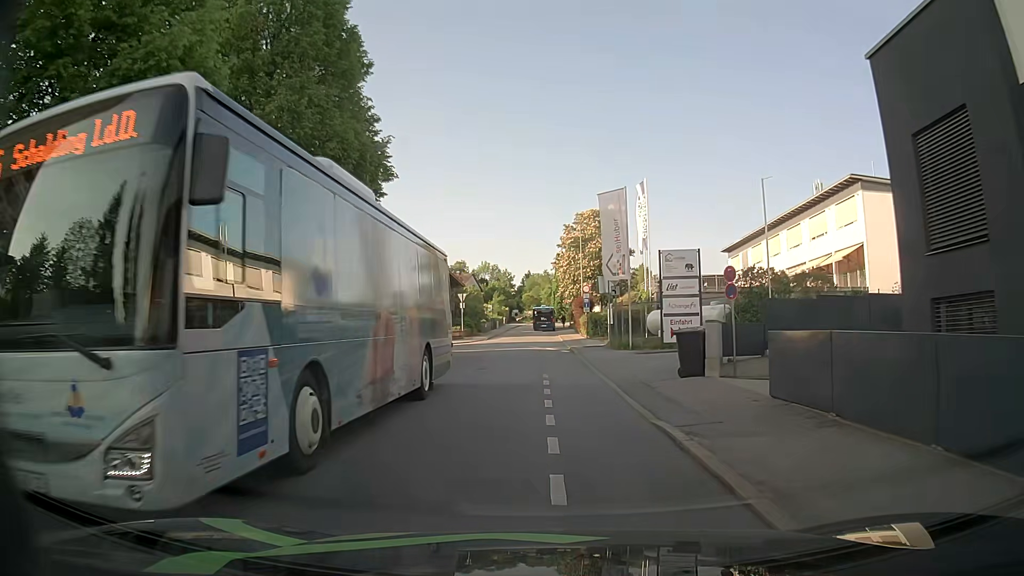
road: residential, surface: asphalt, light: Day
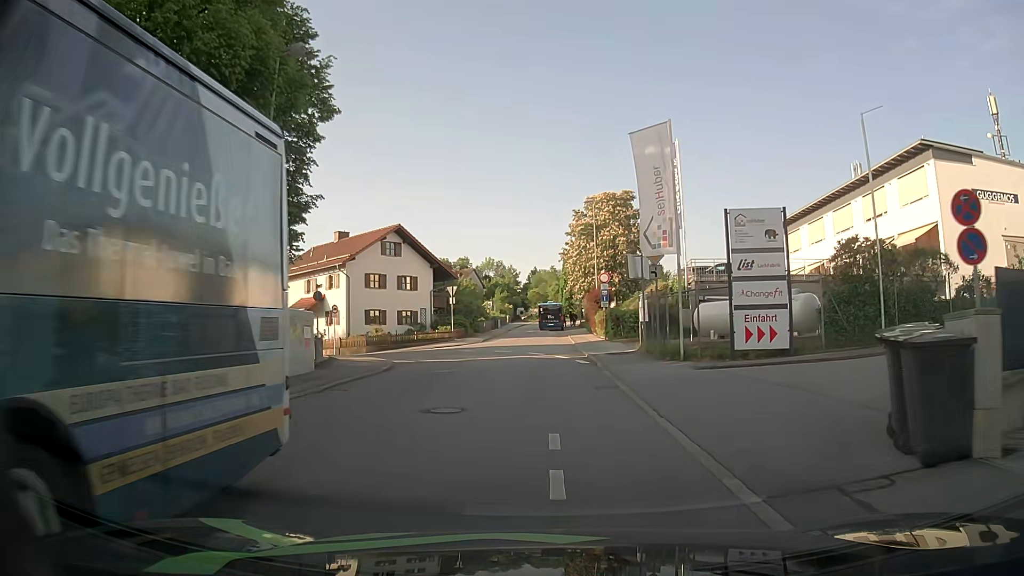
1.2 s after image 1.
(0.0, +9.8) m; 0°
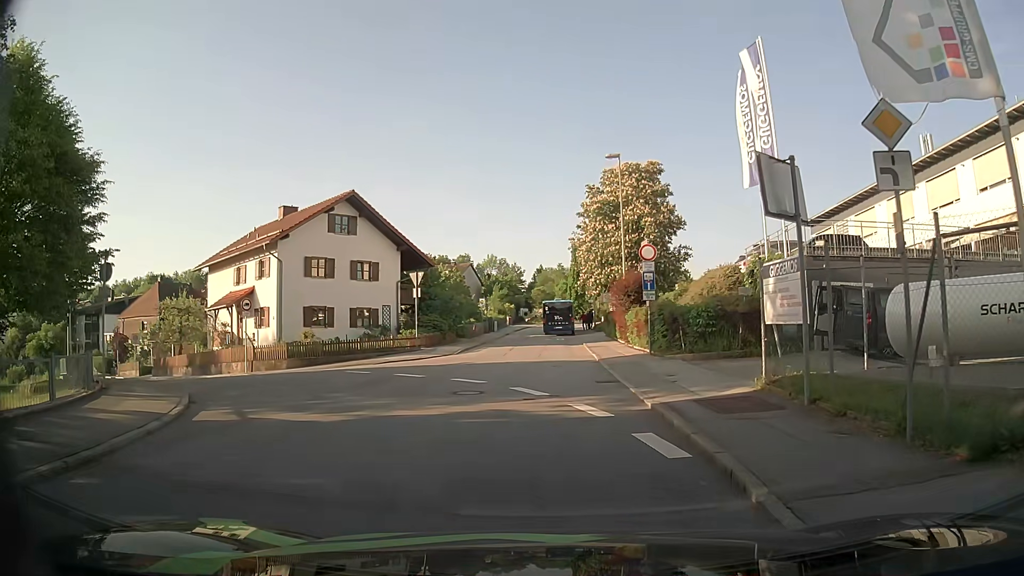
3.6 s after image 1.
(-0.1, +14.3) m; -1°
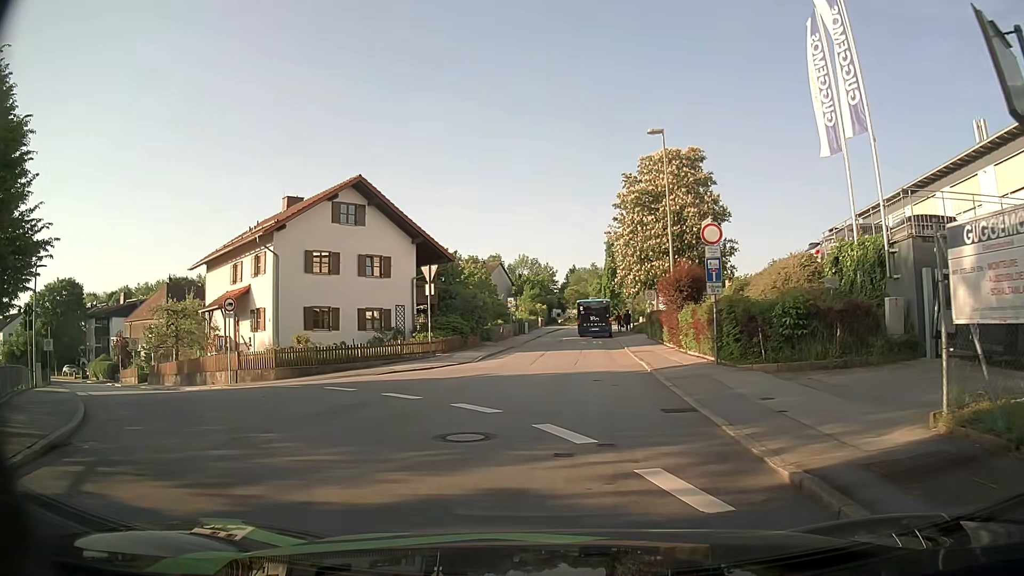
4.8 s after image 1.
(-0.1, +4.8) m; -3°
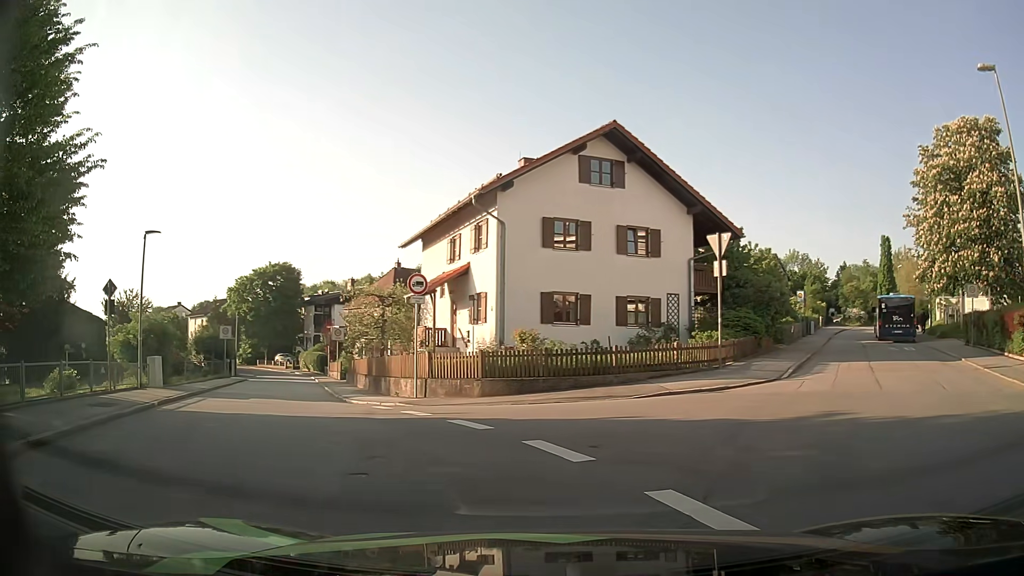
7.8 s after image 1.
(-1.6, +8.8) m; -23°
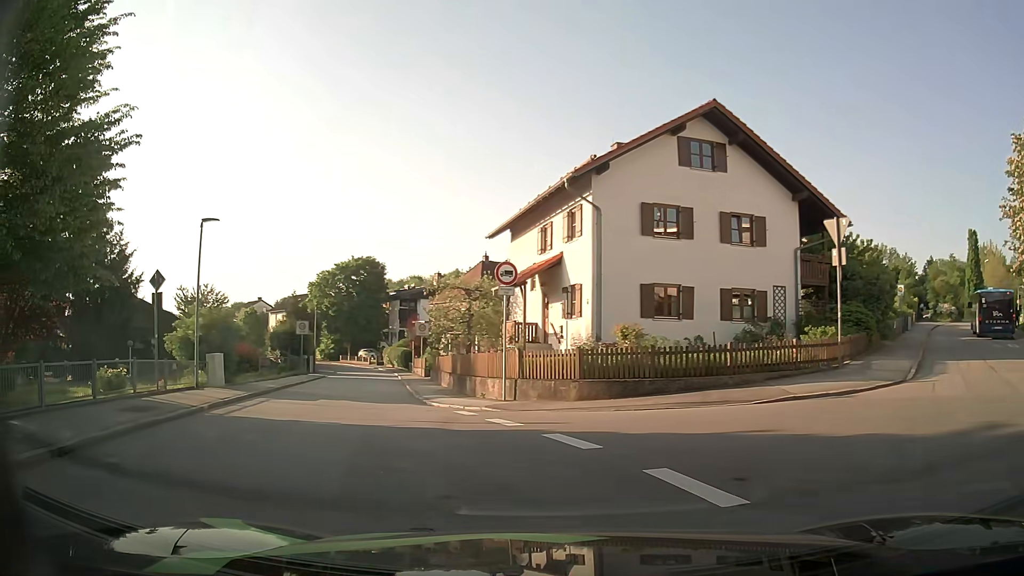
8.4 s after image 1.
(-0.1, +2.0) m; -7°
(-2, +10) (-4, +19) (-7, +29) (-9, +39) (-12, +49) (-15, +58) (-18, +68) (-22, +77) (-27, +85) (-33, +93) m
